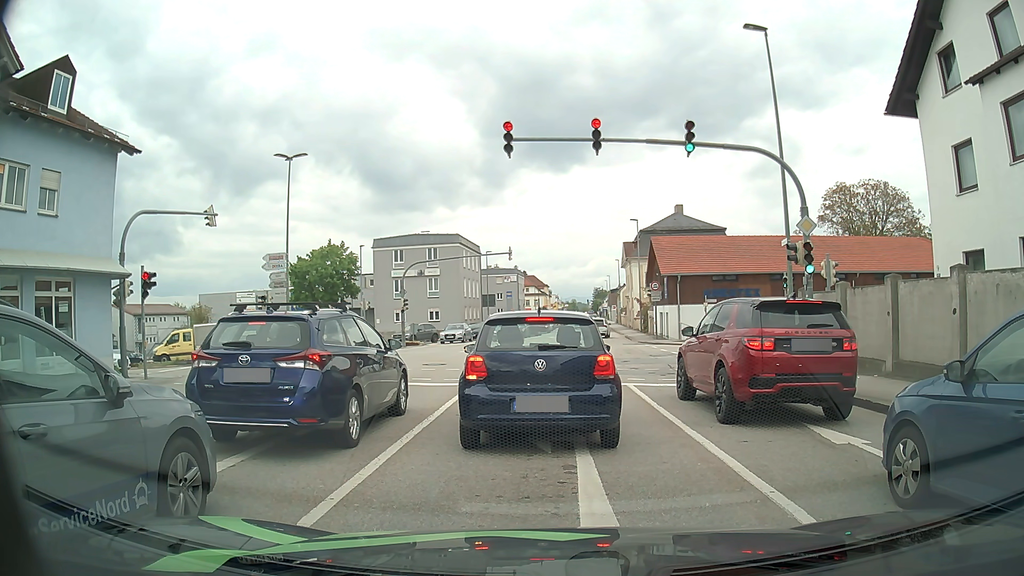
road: tertiary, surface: asphalt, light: Day
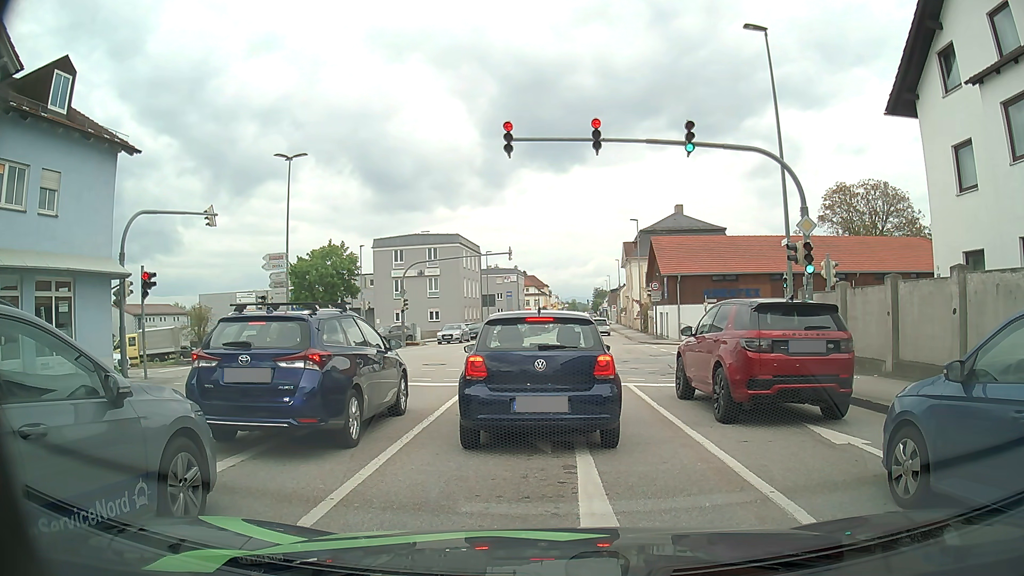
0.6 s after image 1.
(0.0, 0.0) m; 0°
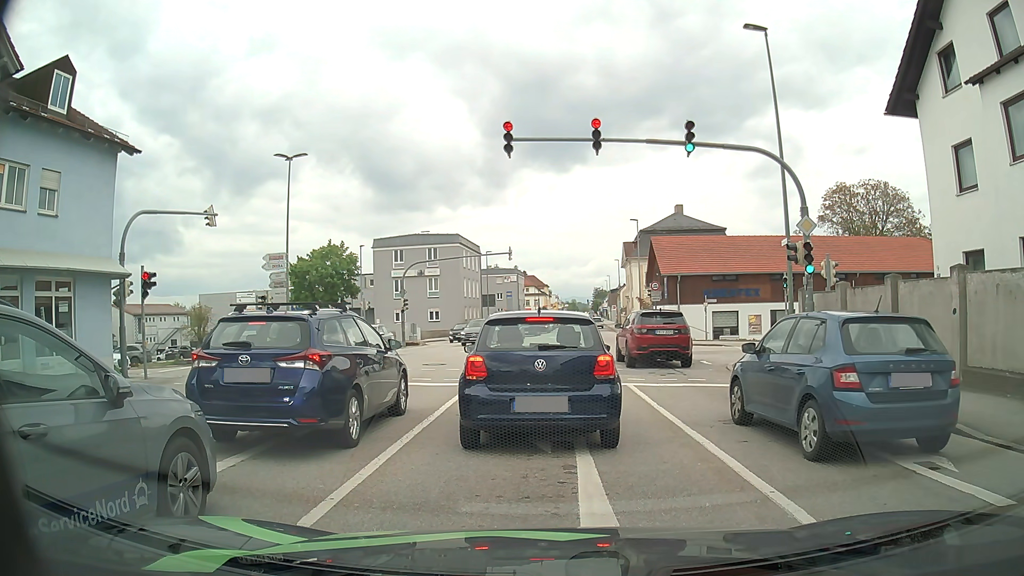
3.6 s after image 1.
(0.0, 0.0) m; 0°
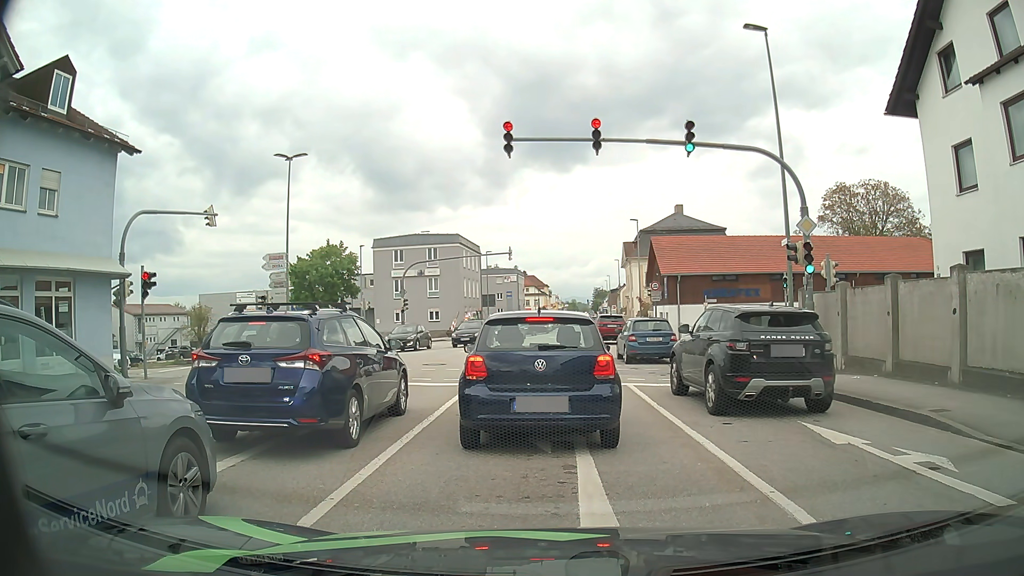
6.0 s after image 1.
(0.0, 0.0) m; 0°
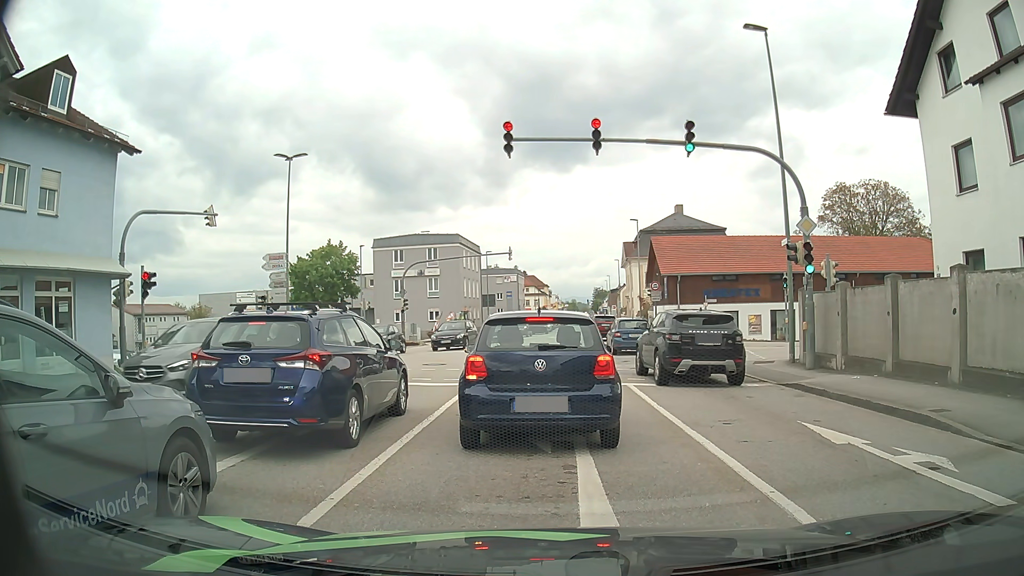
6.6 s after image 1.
(0.0, 0.0) m; 0°
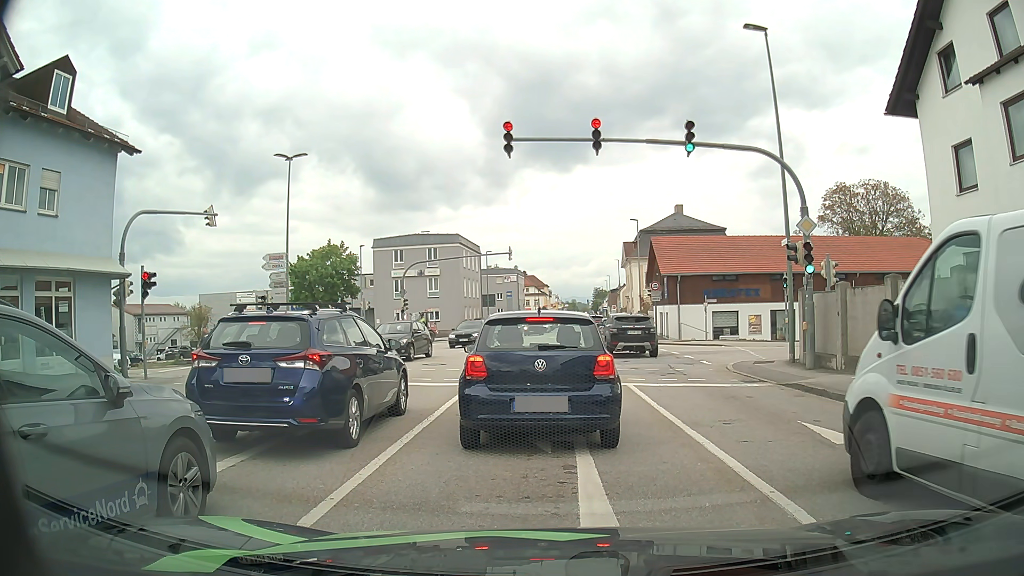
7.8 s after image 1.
(0.0, 0.0) m; 0°
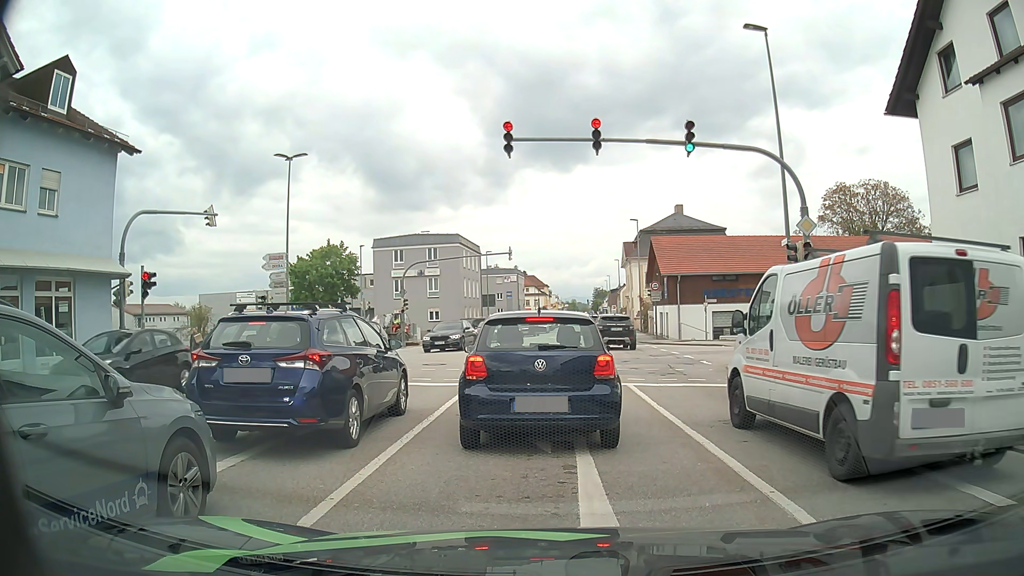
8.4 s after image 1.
(0.0, 0.0) m; 0°
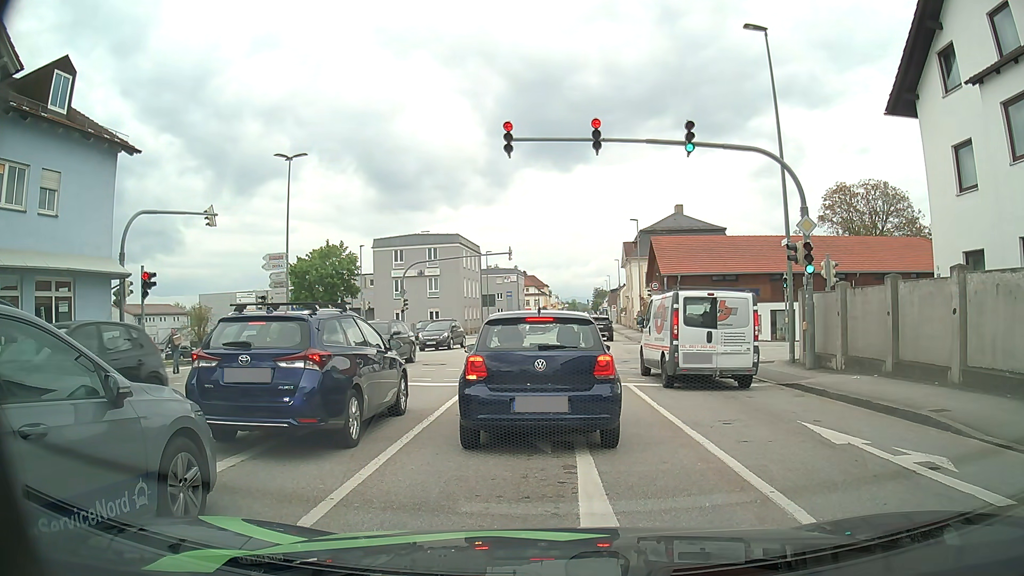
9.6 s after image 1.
(0.0, 0.0) m; 0°
(0, +10) (0, +20) (-1, +30) (-6, +38) (-15, +41) (-25, +41) (-35, +41) (-45, +40) (-55, +40) (-65, +41) m
